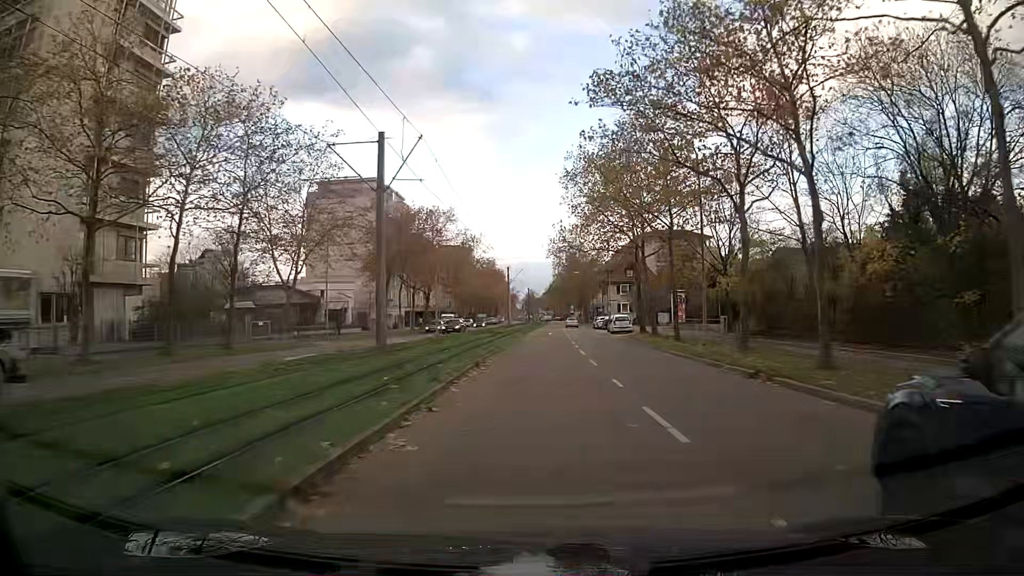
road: tertiary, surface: asphalt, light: Day
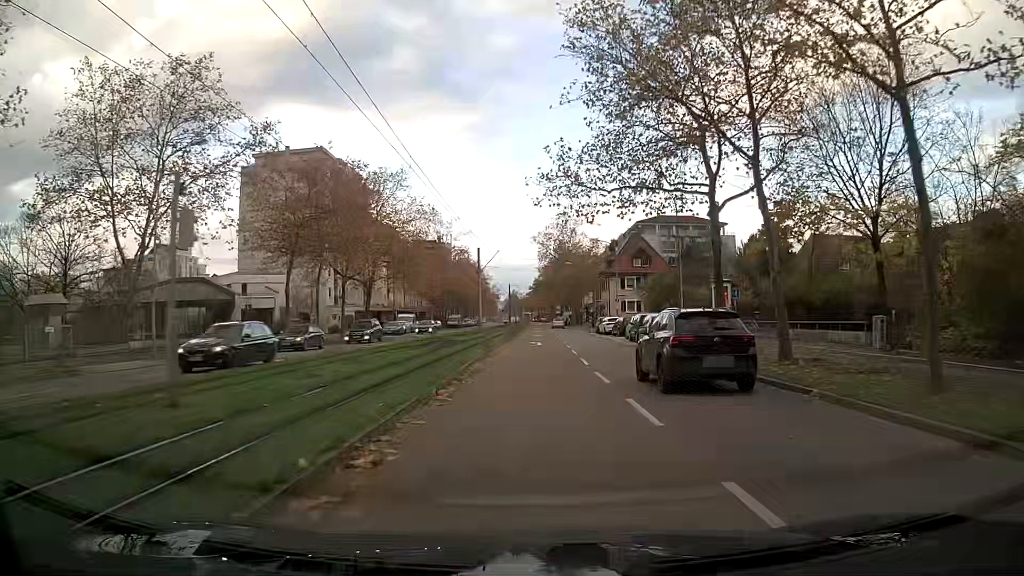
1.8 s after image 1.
(+0.1, +23.0) m; 0°
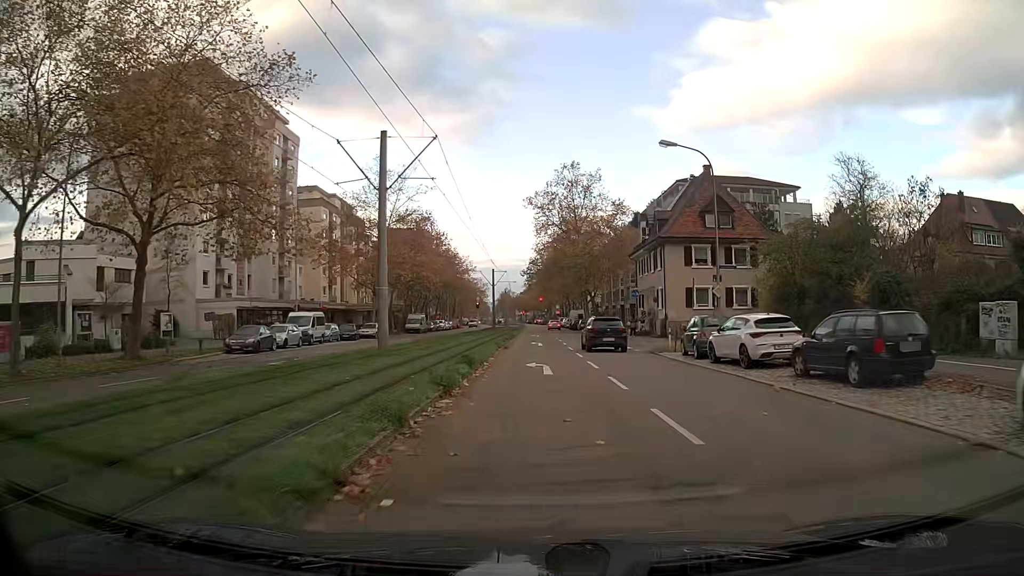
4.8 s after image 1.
(+0.5, +37.4) m; +1°
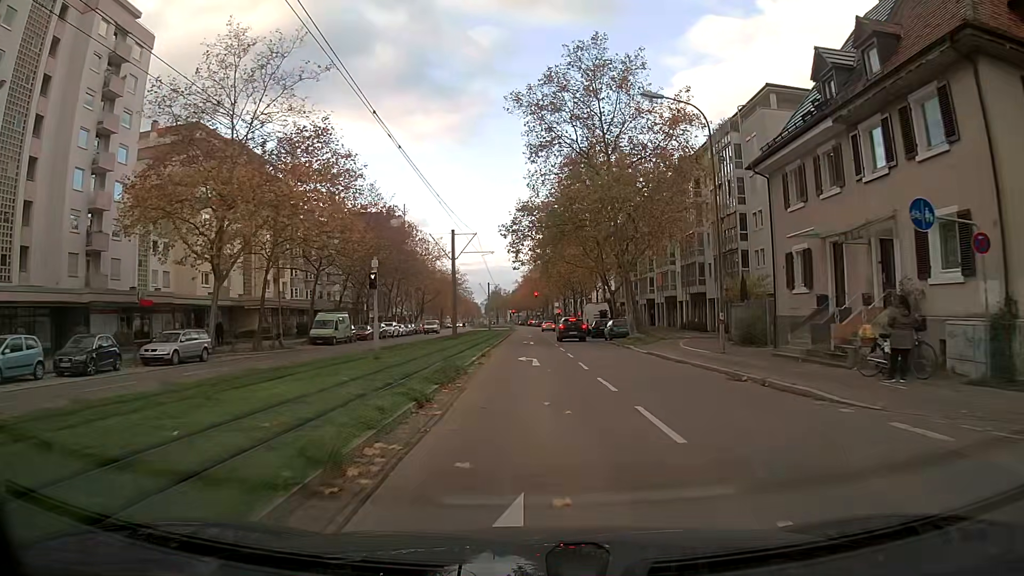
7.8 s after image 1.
(+0.2, +36.1) m; 0°
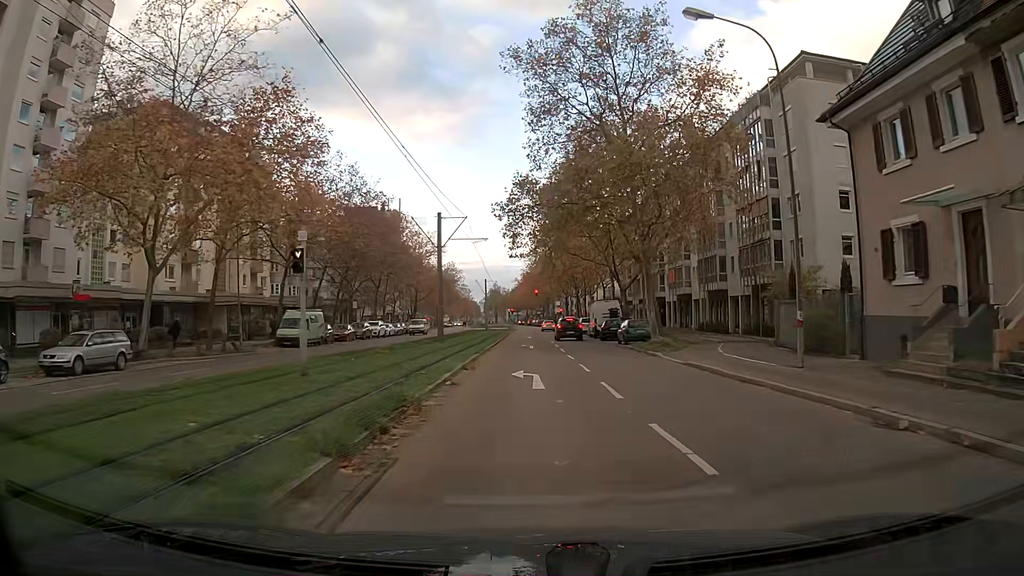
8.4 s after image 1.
(0.0, +7.1) m; 0°
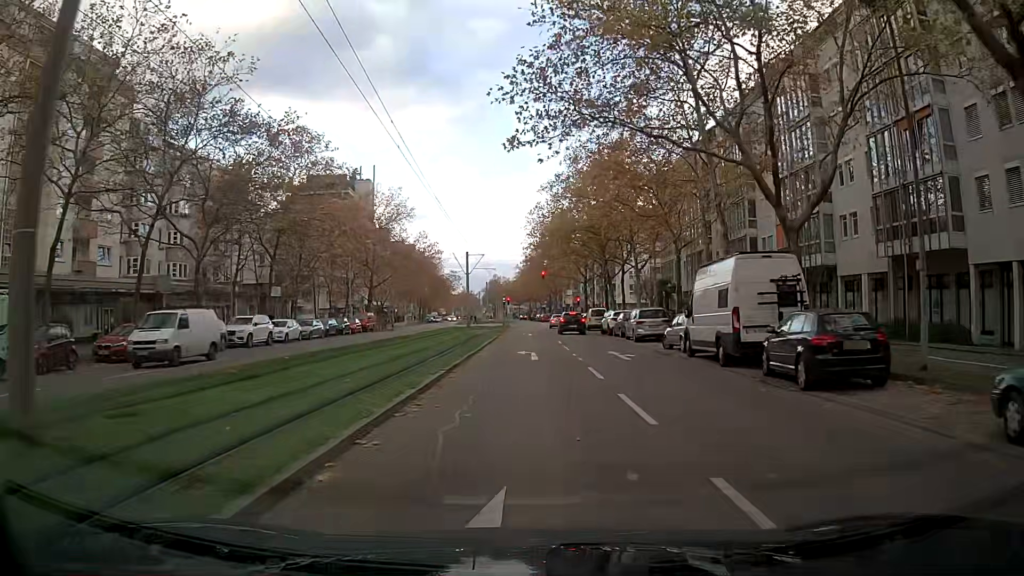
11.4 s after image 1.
(-0.1, +32.7) m; -1°
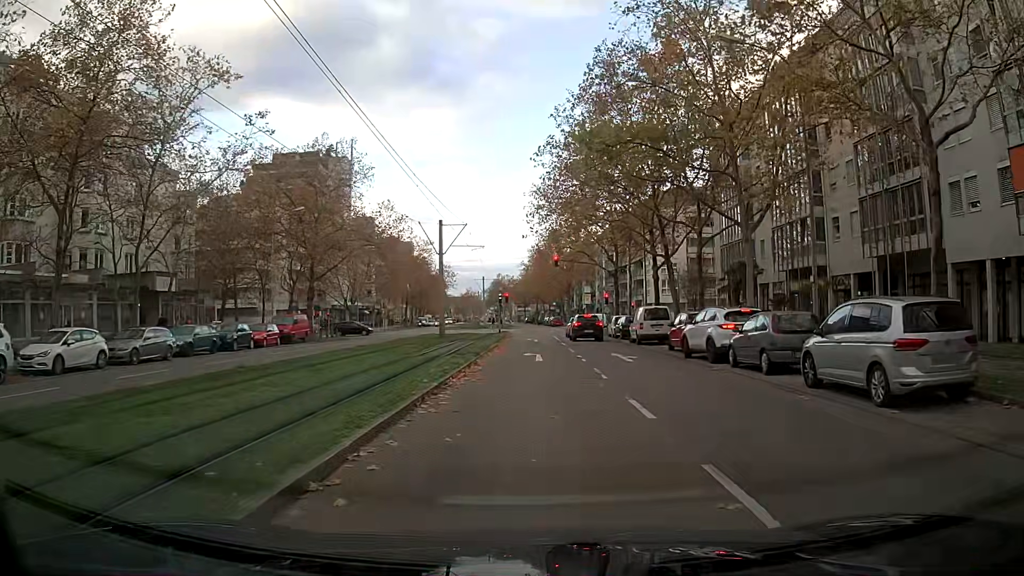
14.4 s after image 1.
(+0.1, +22.9) m; +1°
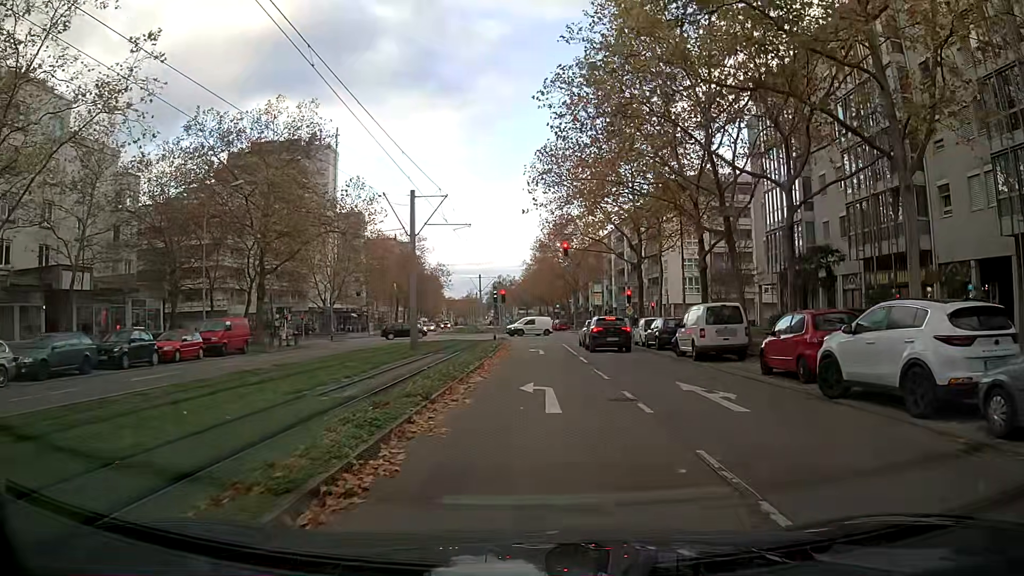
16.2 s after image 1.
(-0.1, +10.9) m; 0°
(0, +10) (0, +20) (0, +30) (0, +40) (-1, +50) (-8, +55) (-14, +47) (-14, +37) (-13, +27) (-13, +17) m
